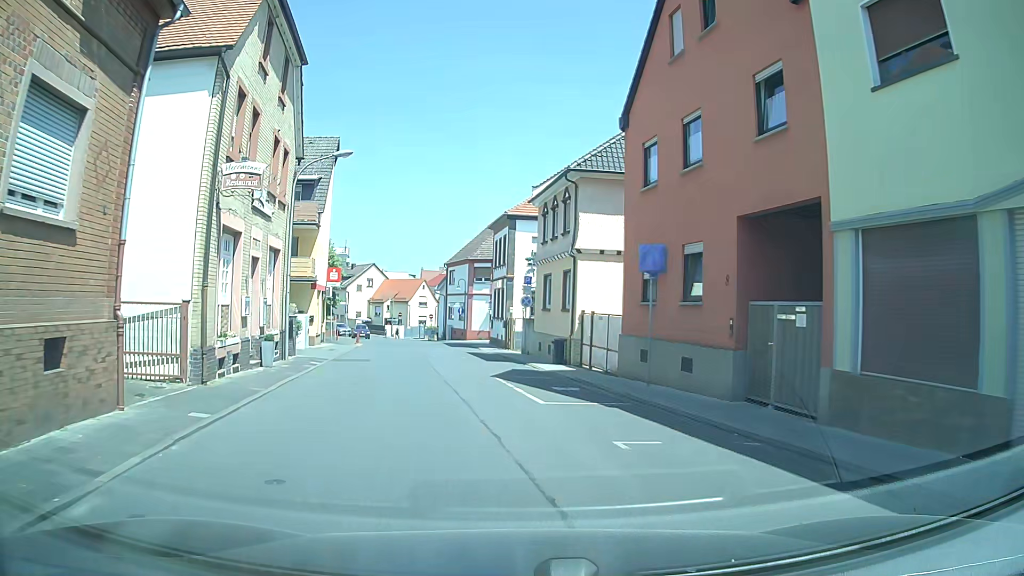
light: Day
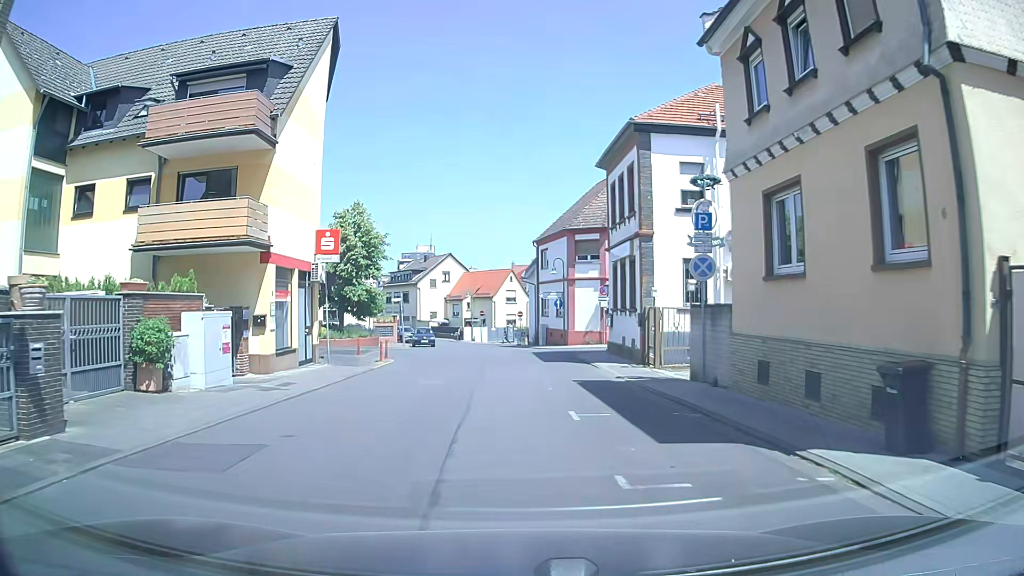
(-1.3, +18.1) m; -7°
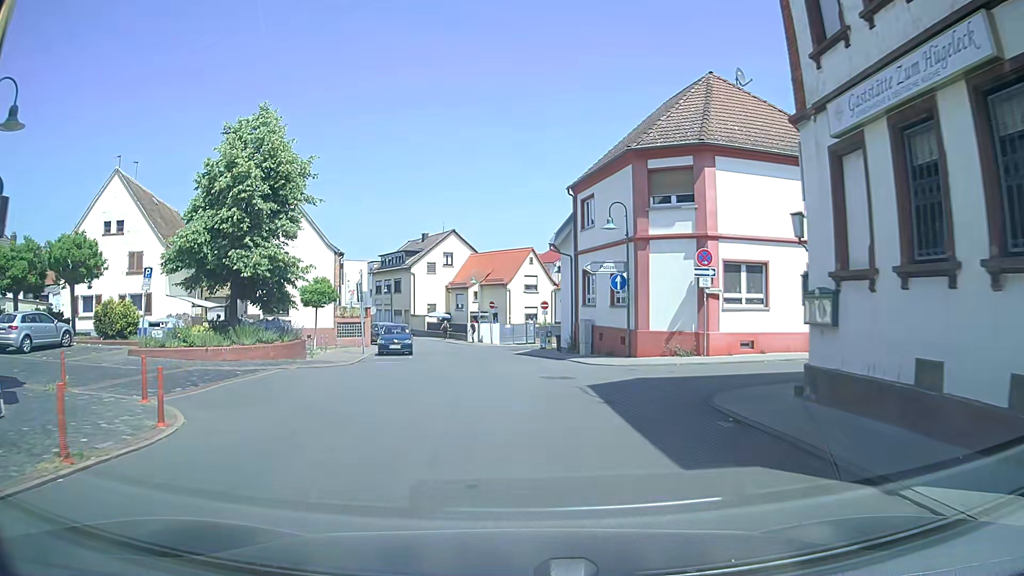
(-0.4, +18.7) m; -2°
(0, +10) (0, +20) (-1, +30) (-2, +40) (-5, +50) (-9, +59) (-14, +67) (-19, +76) (-24, +85) (-29, +93) m
